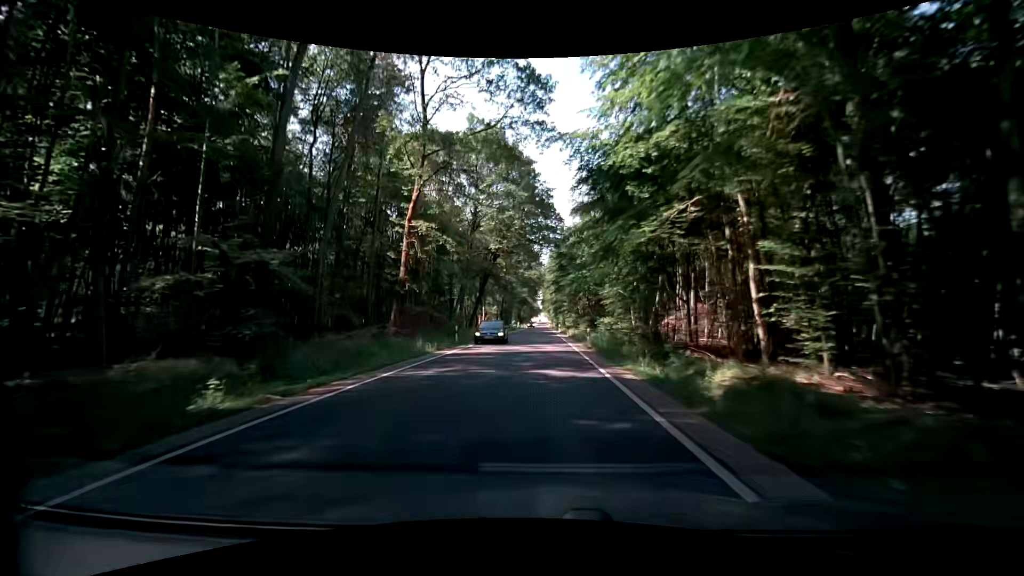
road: secondary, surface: asphalt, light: Day
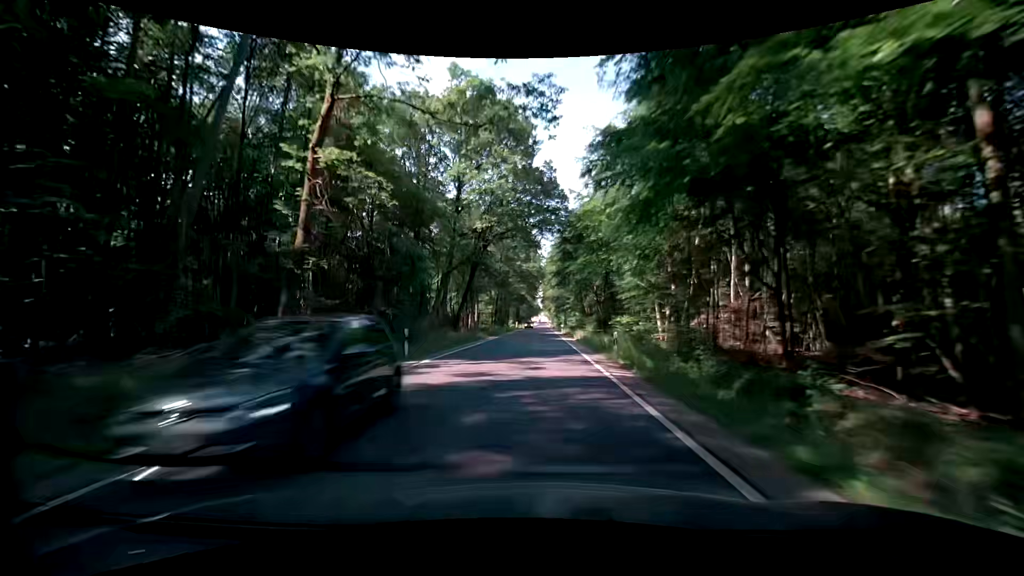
(+0.1, +10.8) m; +1°
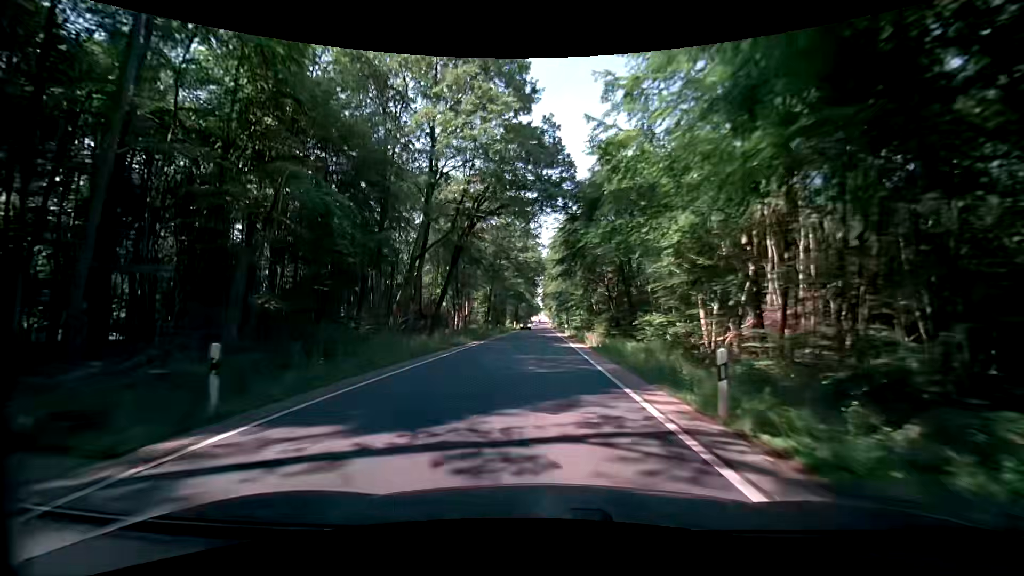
(+0.1, +10.8) m; +1°
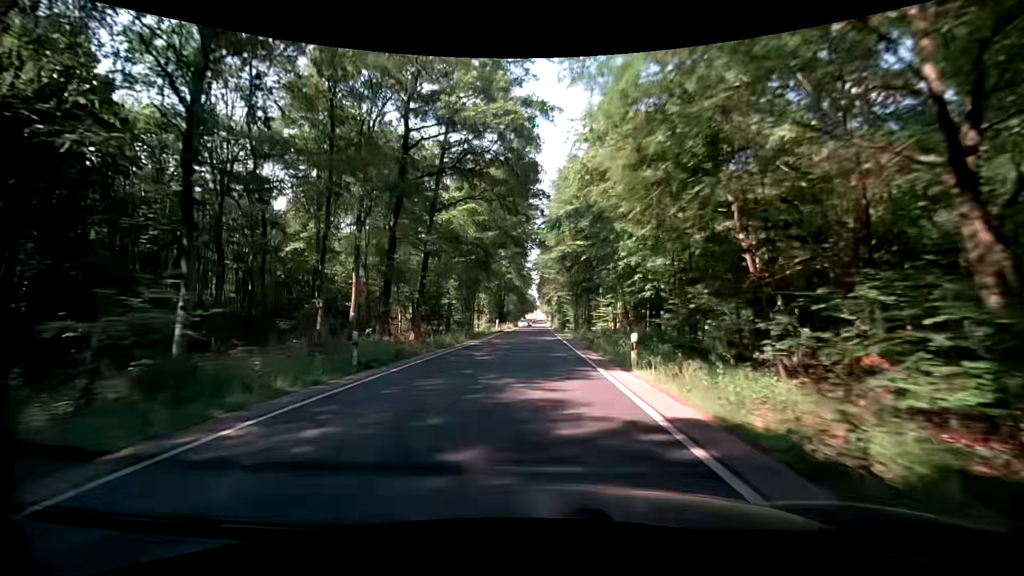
(-0.6, +43.3) m; -1°
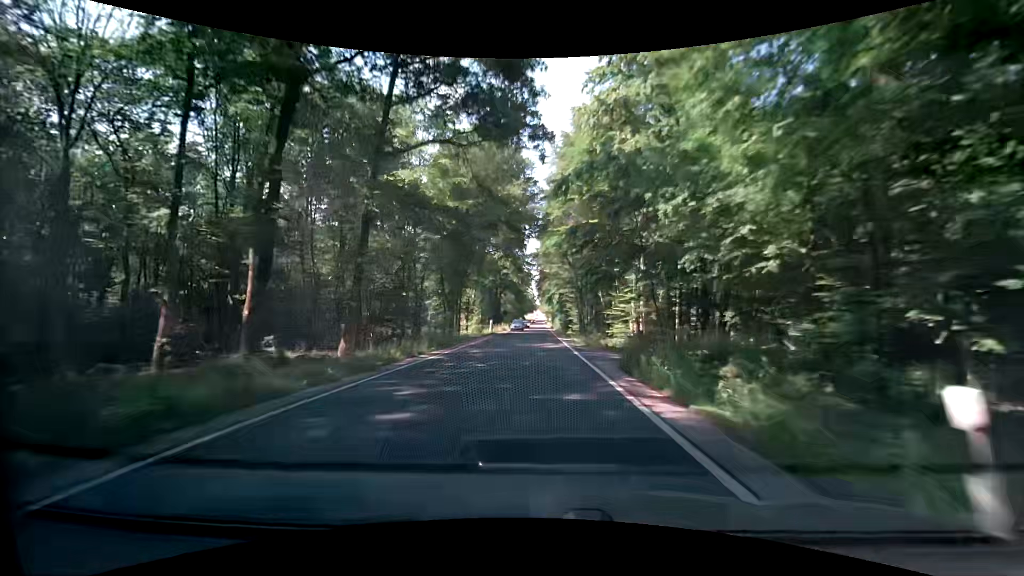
(-0.1, +10.8) m; 0°
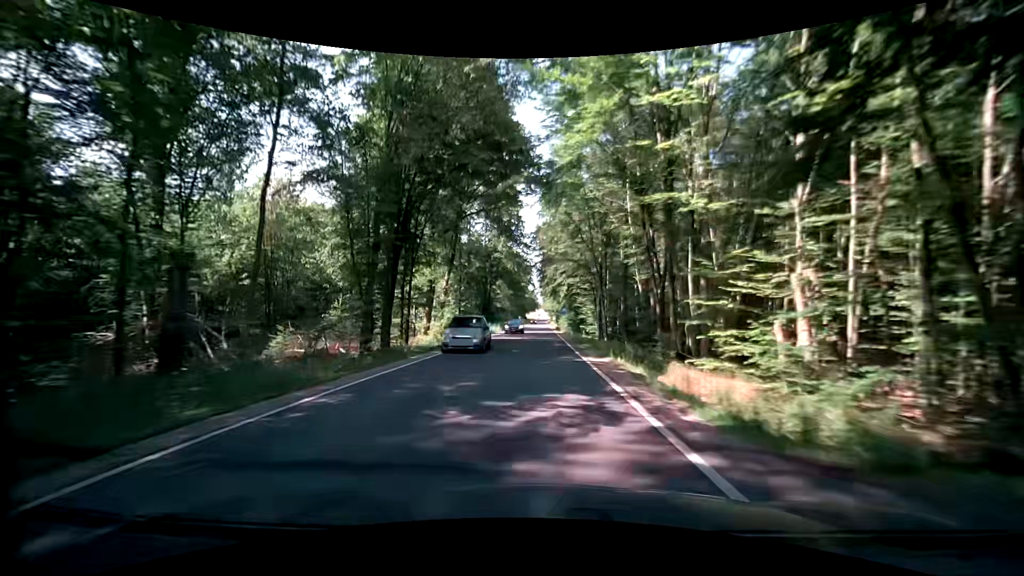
(+0.2, +21.6) m; +1°
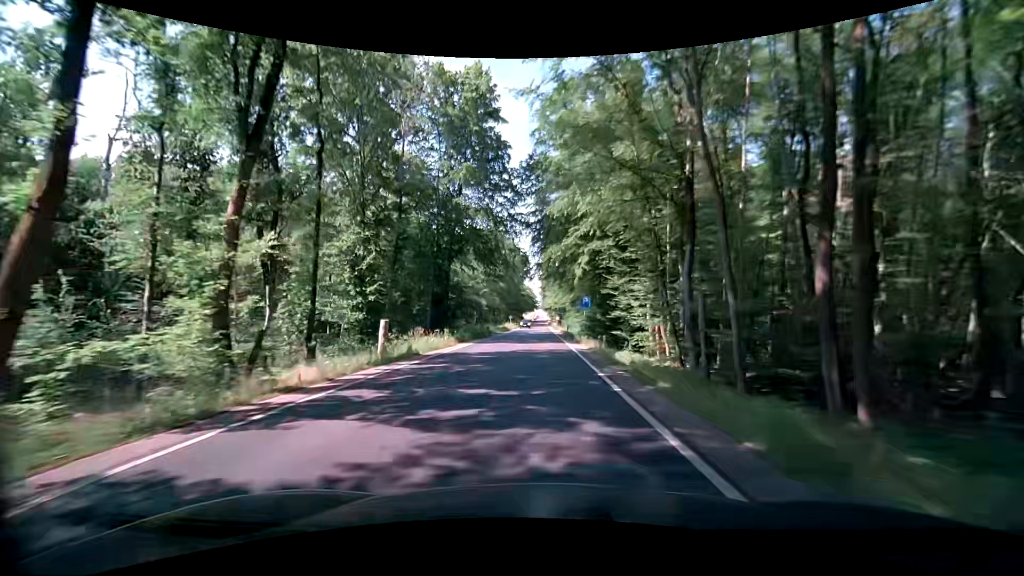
(-0.4, +32.3) m; -1°
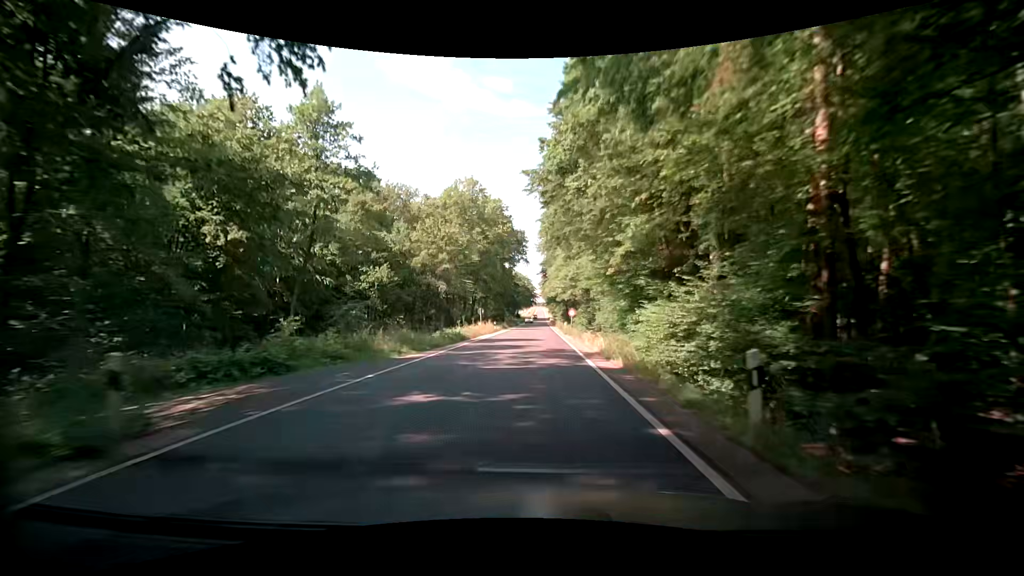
(+0.2, +43.0) m; 0°
(0, +10) (0, +20) (0, +30) (0, +40) (+1, +50) (+1, +60) (+1, +70) (+1, +80) (+1, +90) (+1, +100) m
